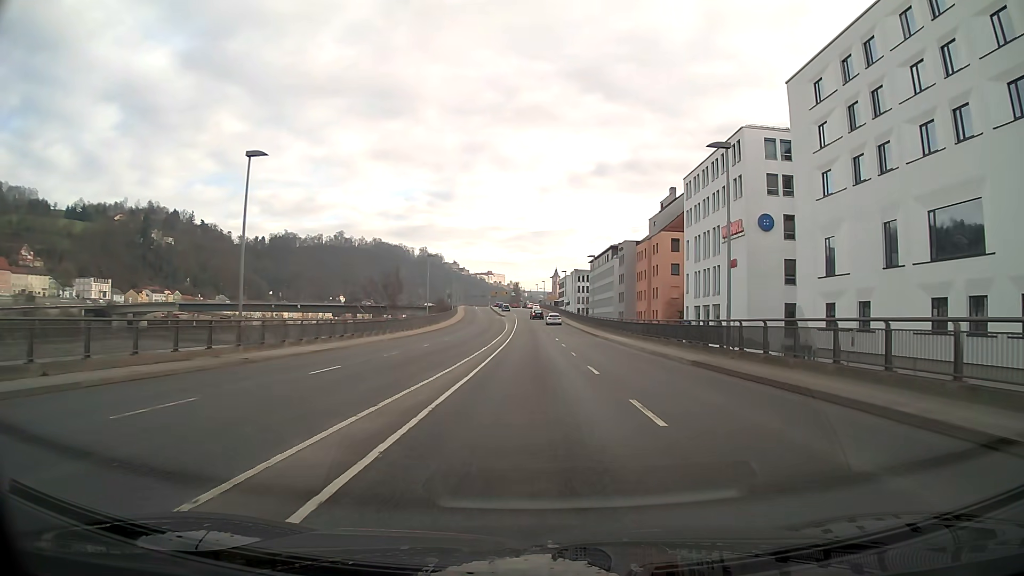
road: primary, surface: asphalt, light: Day
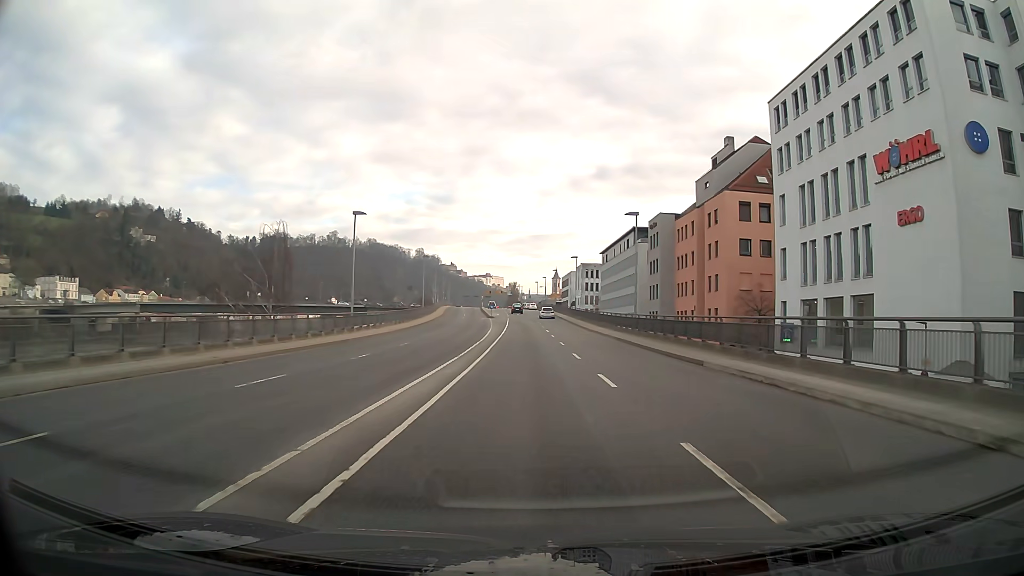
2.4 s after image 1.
(+0.1, +31.5) m; 0°
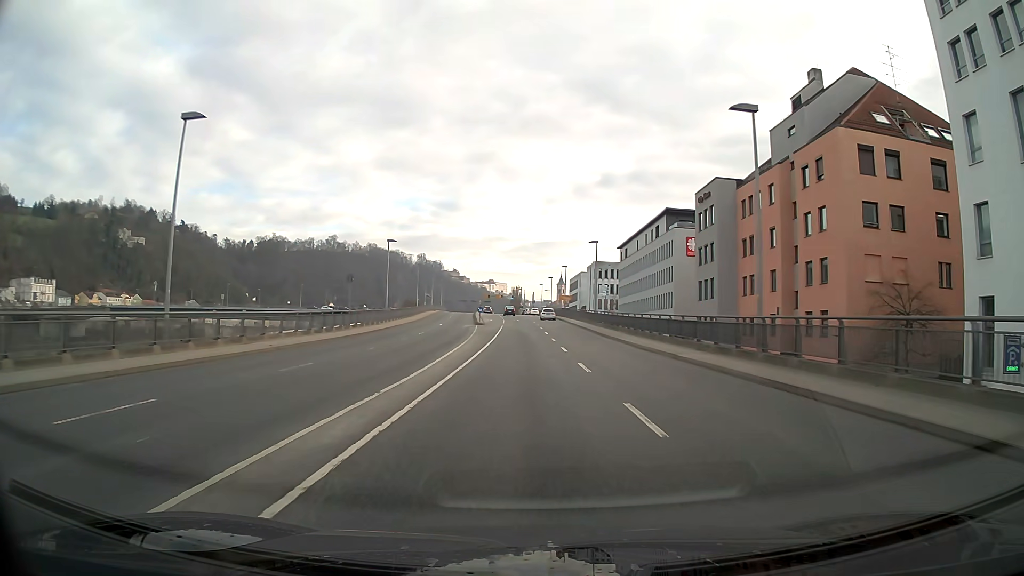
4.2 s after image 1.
(-0.1, +23.9) m; -1°
(0, +10) (0, +20) (0, +30) (0, +40) (-1, +50) (-1, +60) (-1, +70) (-2, +80) (-2, +90) (-3, +100) m
